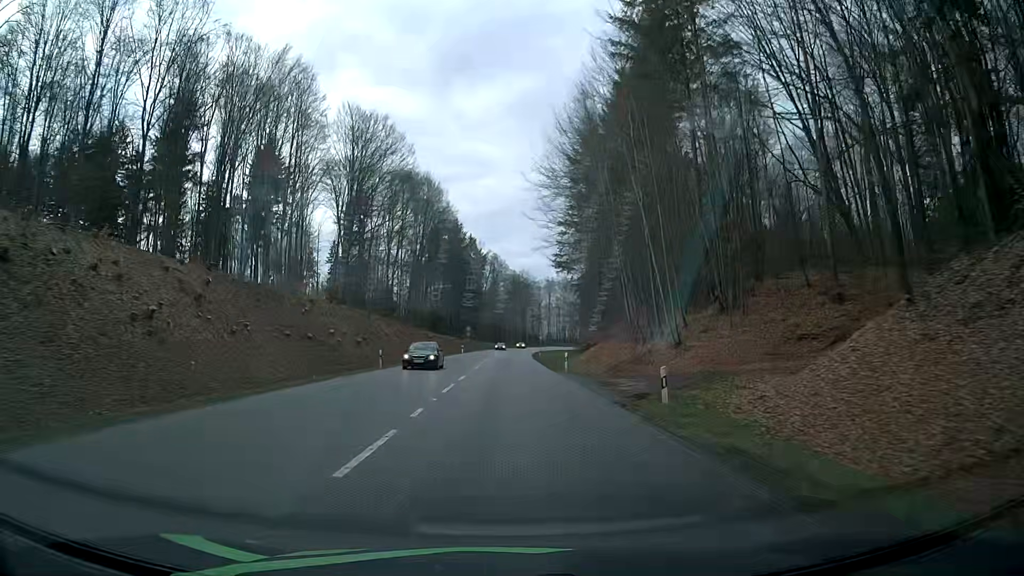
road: secondary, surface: asphalt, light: Day
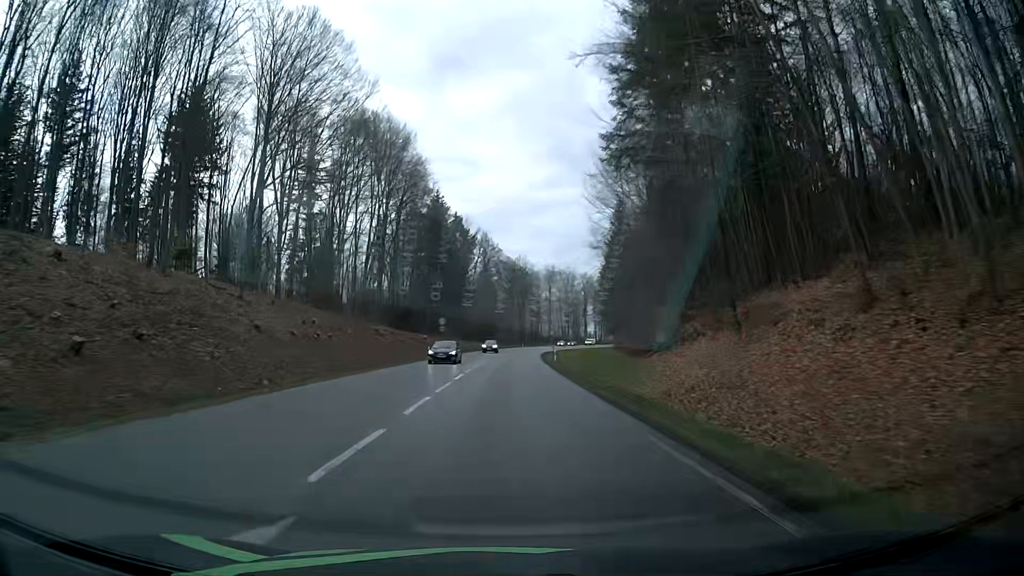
(-0.1, +35.8) m; 0°
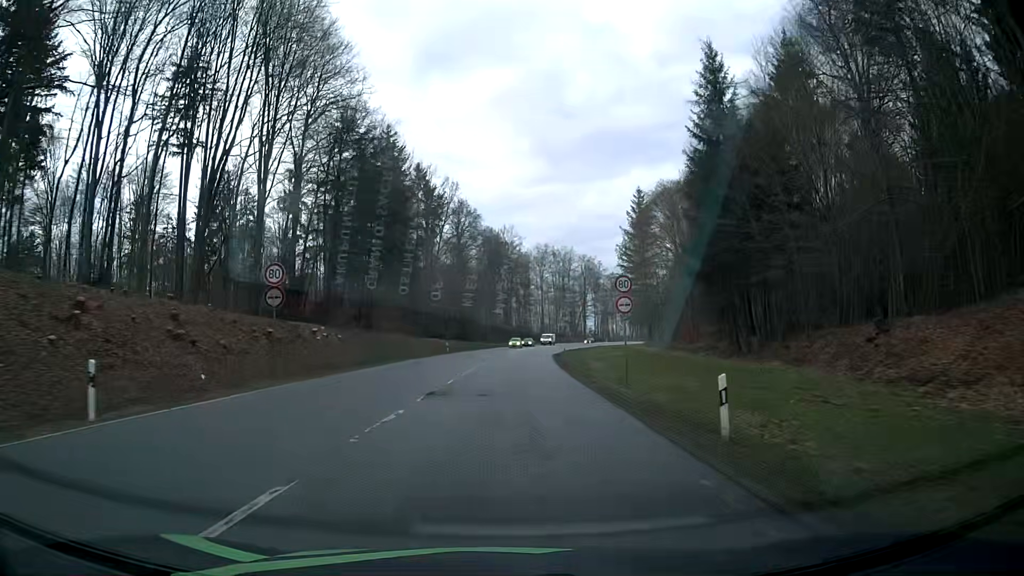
(+0.3, +46.8) m; +1°
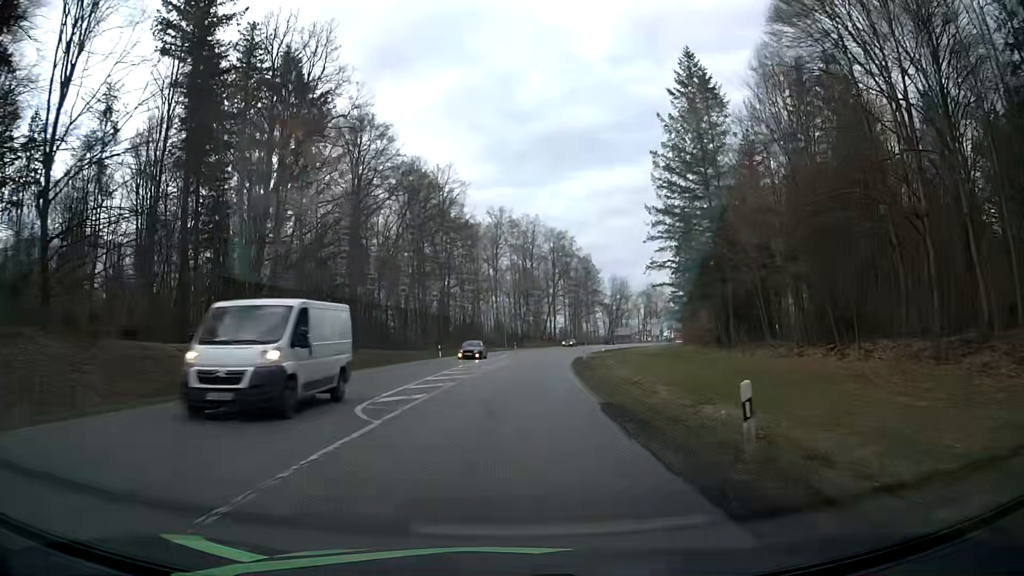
(+1.8, +56.6) m; +4°
(0, +10) (0, +20) (+1, +30) (+2, +40) (+3, +50) (+4, +60) (+5, +70) (+7, +80) (+9, +89) (+12, +99) m
